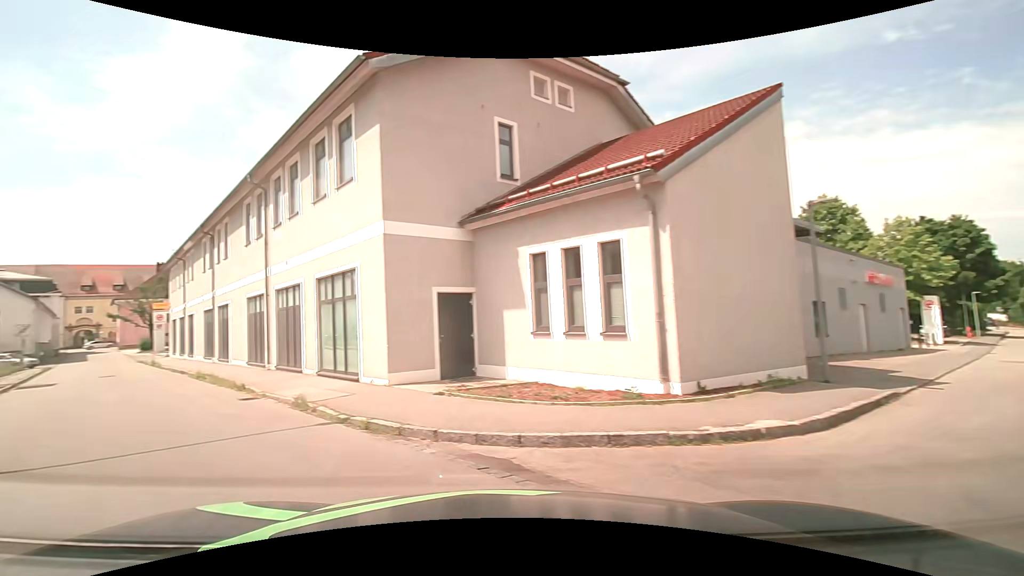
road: secondary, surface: asphalt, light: Day
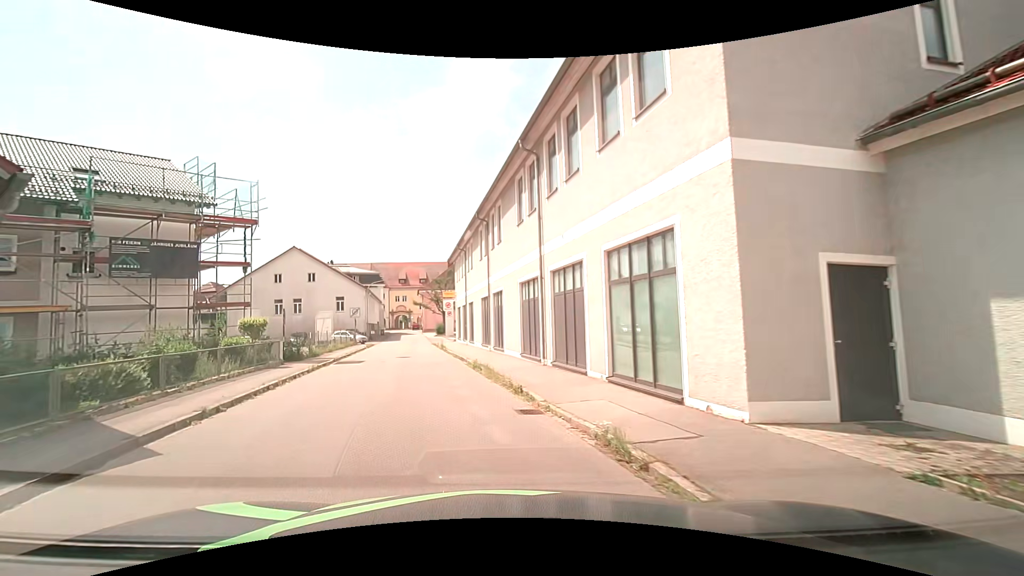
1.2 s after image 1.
(-1.6, +4.7) m; -30°
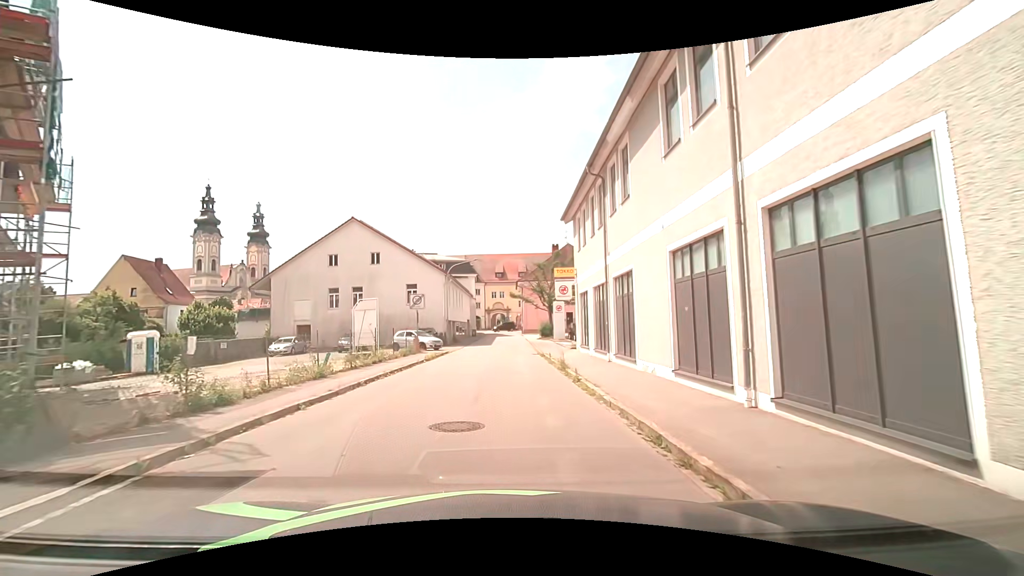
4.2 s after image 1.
(-2.7, +18.6) m; -12°
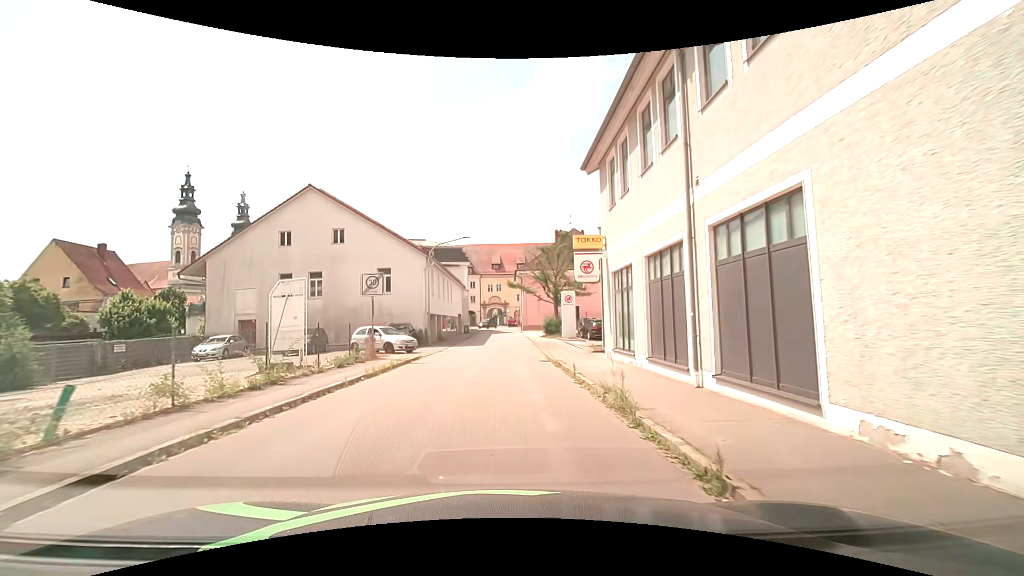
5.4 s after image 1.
(+0.2, +9.0) m; 0°
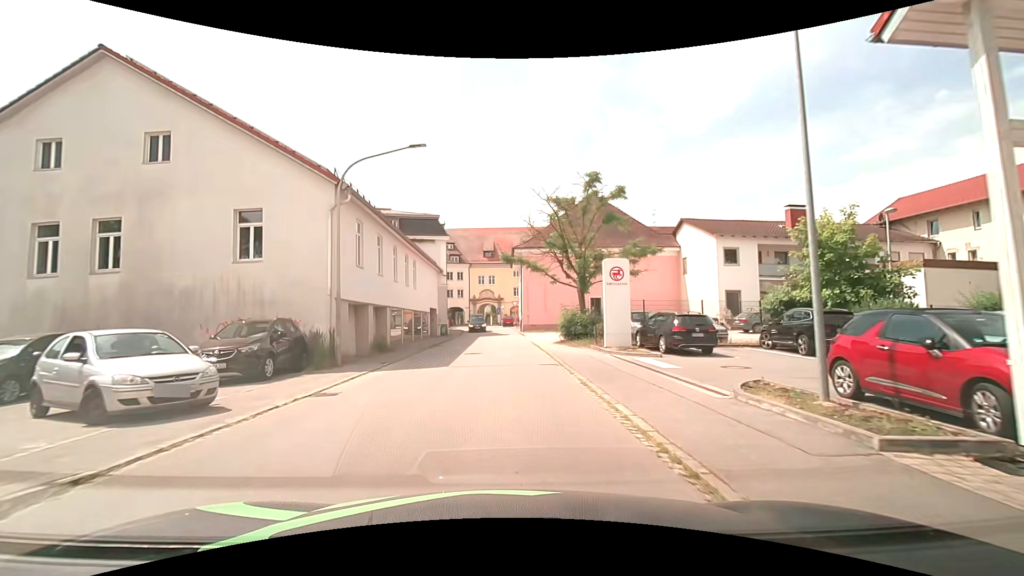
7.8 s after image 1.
(+0.4, +17.6) m; +1°
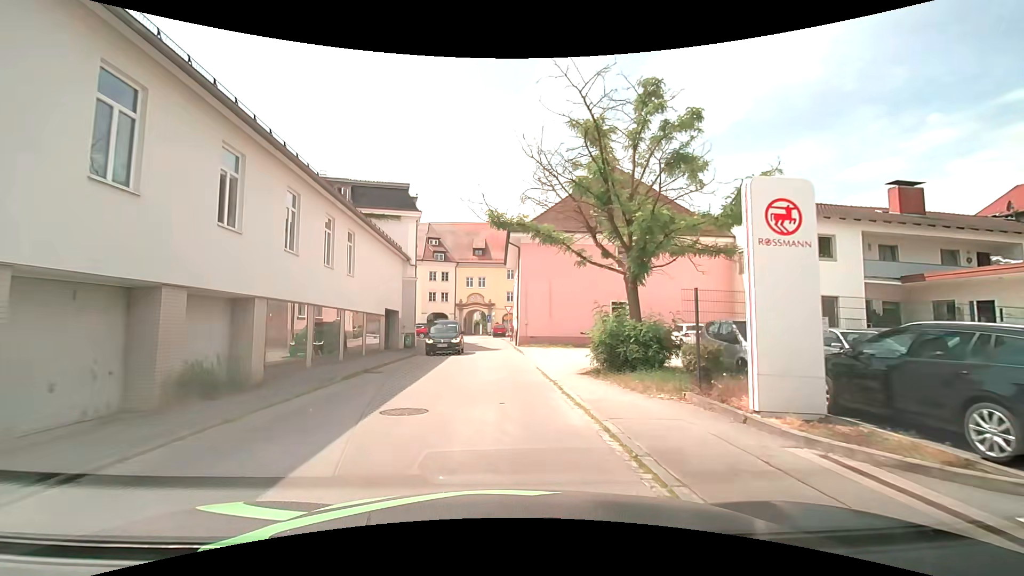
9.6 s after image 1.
(+0.3, +12.2) m; +2°
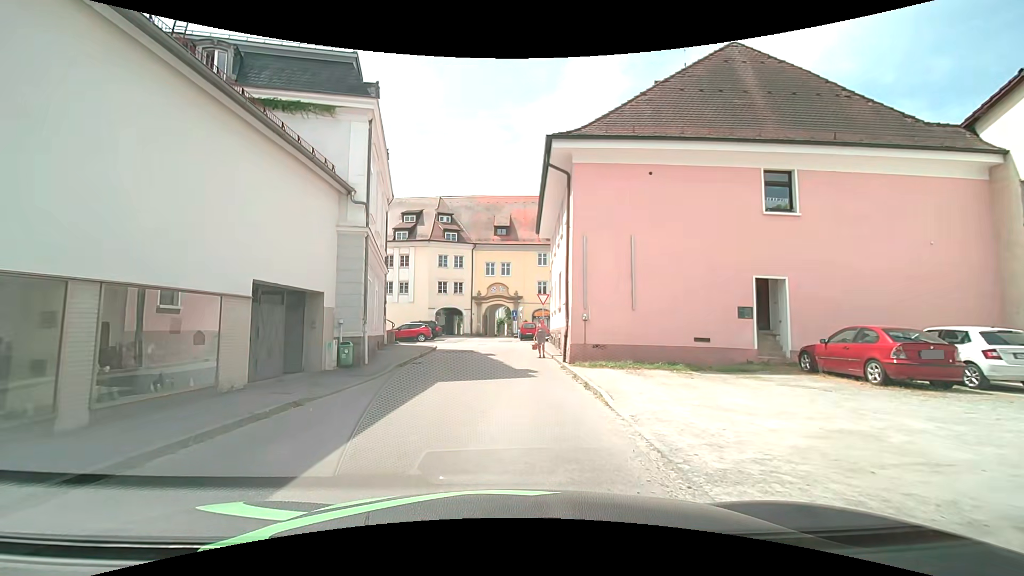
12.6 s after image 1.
(-0.3, +16.2) m; -3°
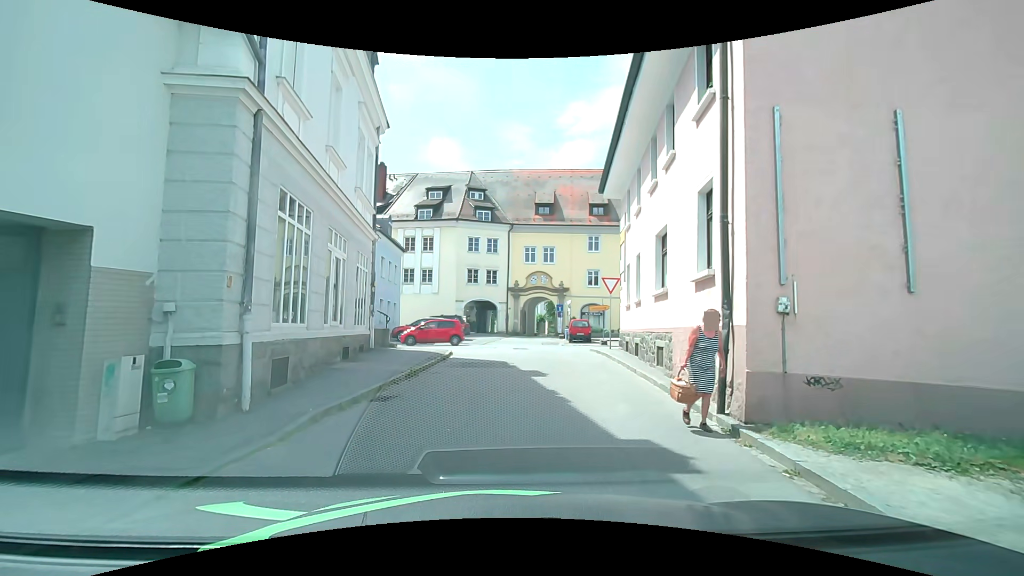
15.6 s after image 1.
(-0.5, +9.7) m; -4°
